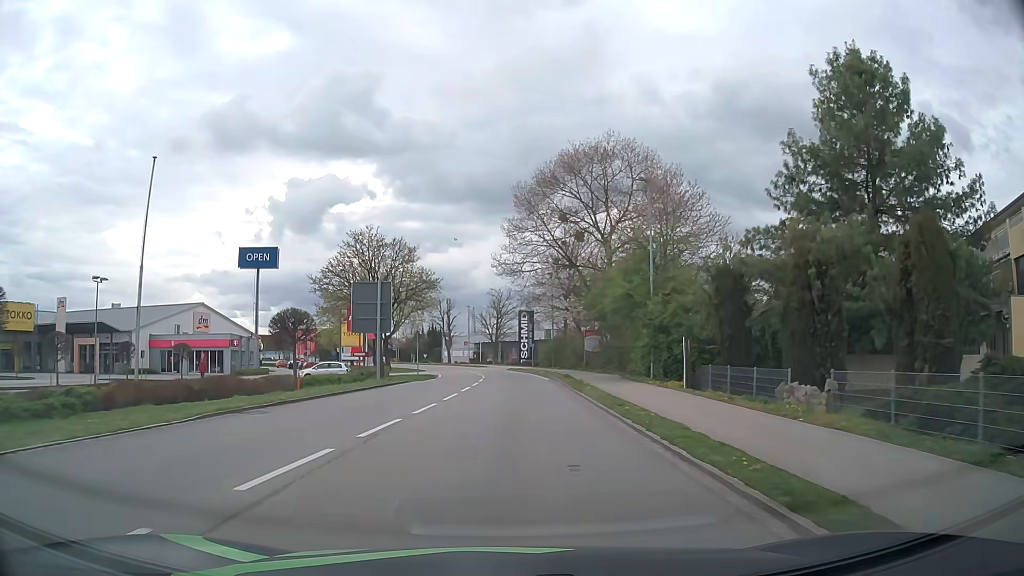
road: tertiary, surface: asphalt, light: Day
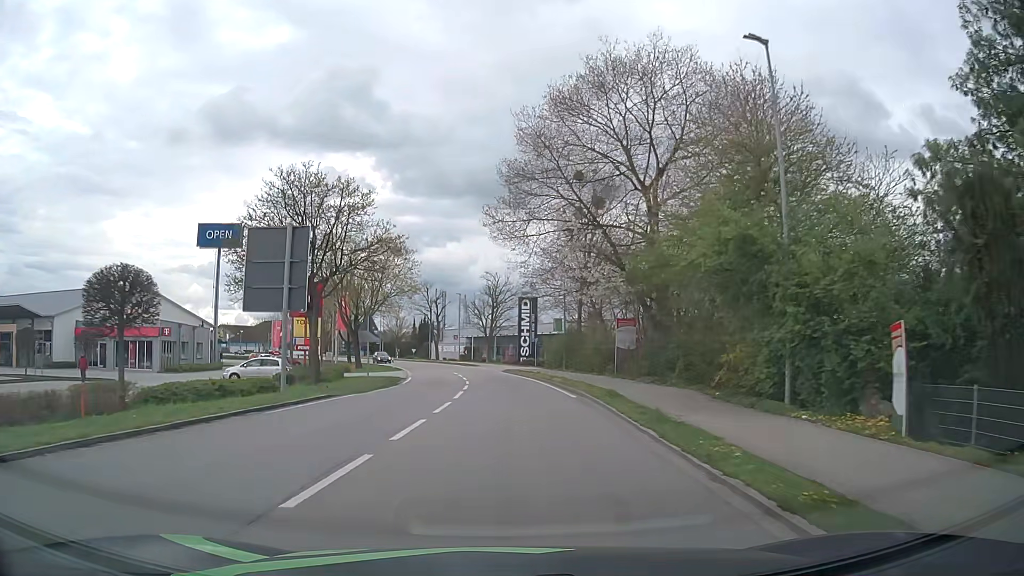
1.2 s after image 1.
(0.0, +14.1) m; 0°
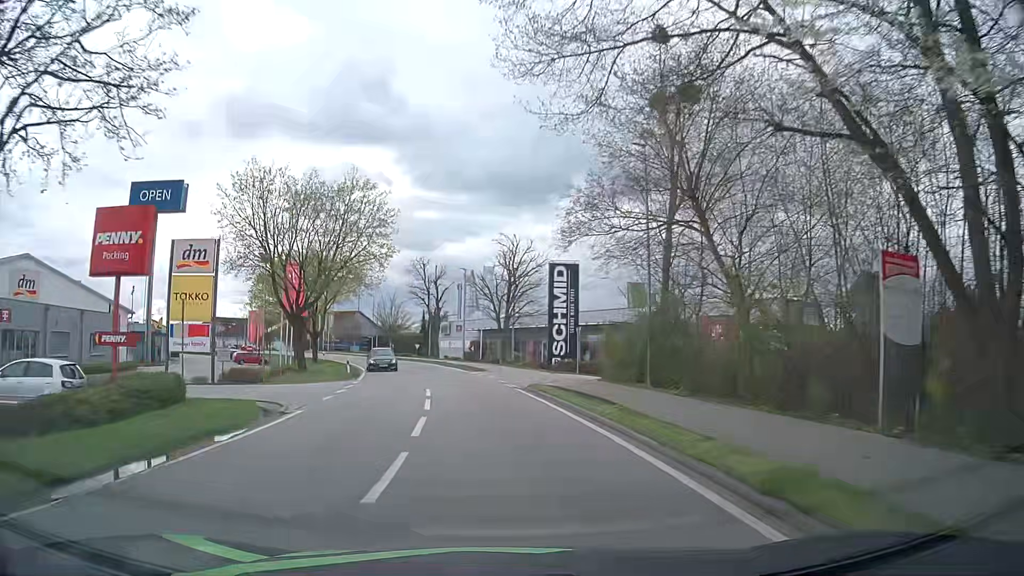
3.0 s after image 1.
(-0.1, +22.1) m; -2°
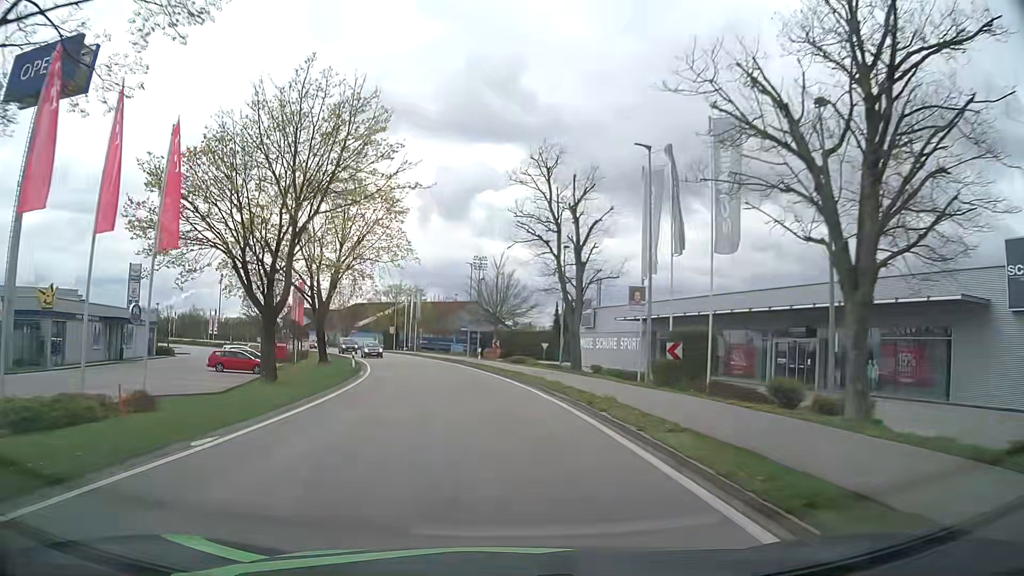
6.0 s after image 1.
(-3.5, +37.5) m; -11°
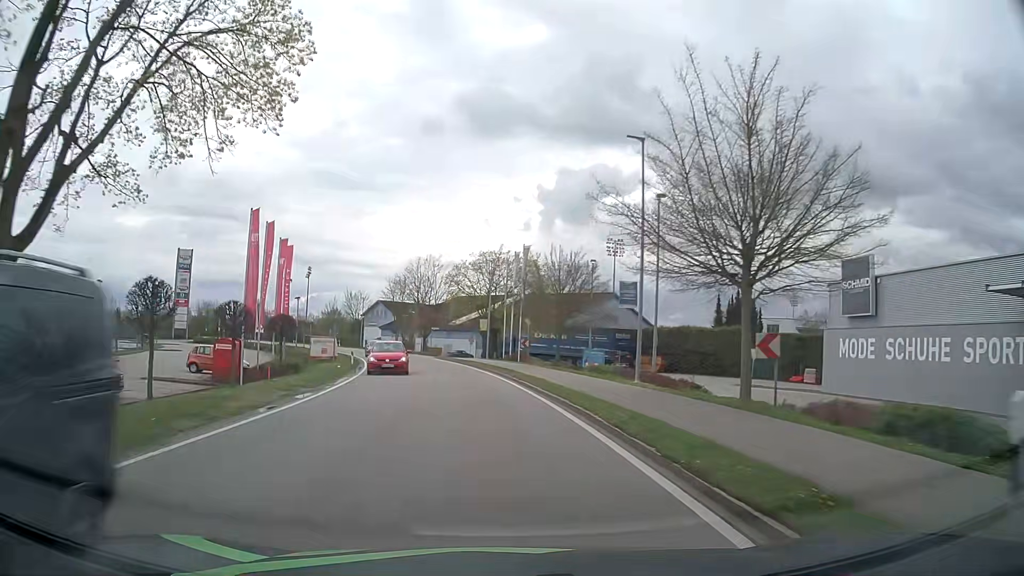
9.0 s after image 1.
(-3.4, +37.1) m; -11°
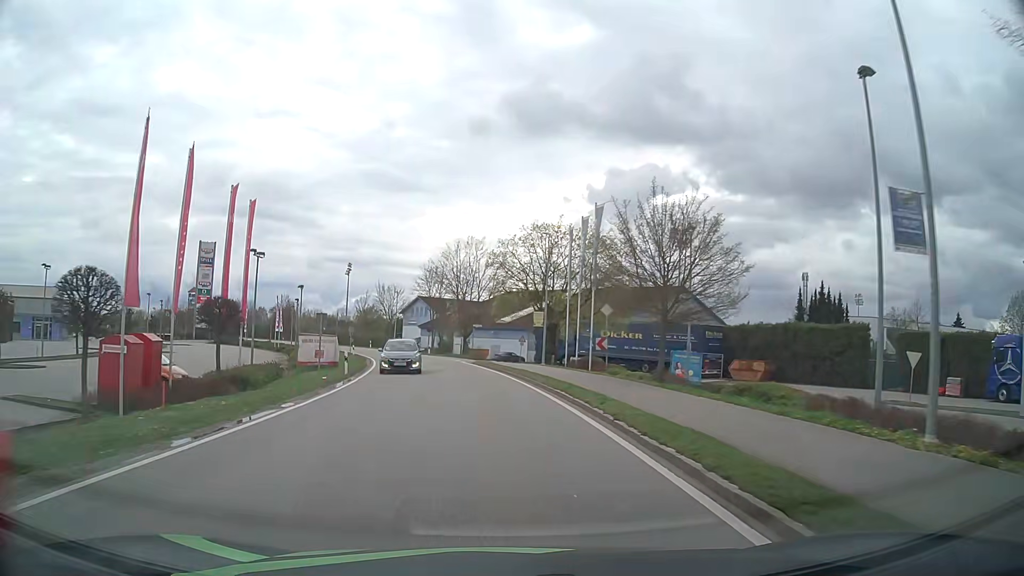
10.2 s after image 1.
(-0.6, +13.9) m; -5°
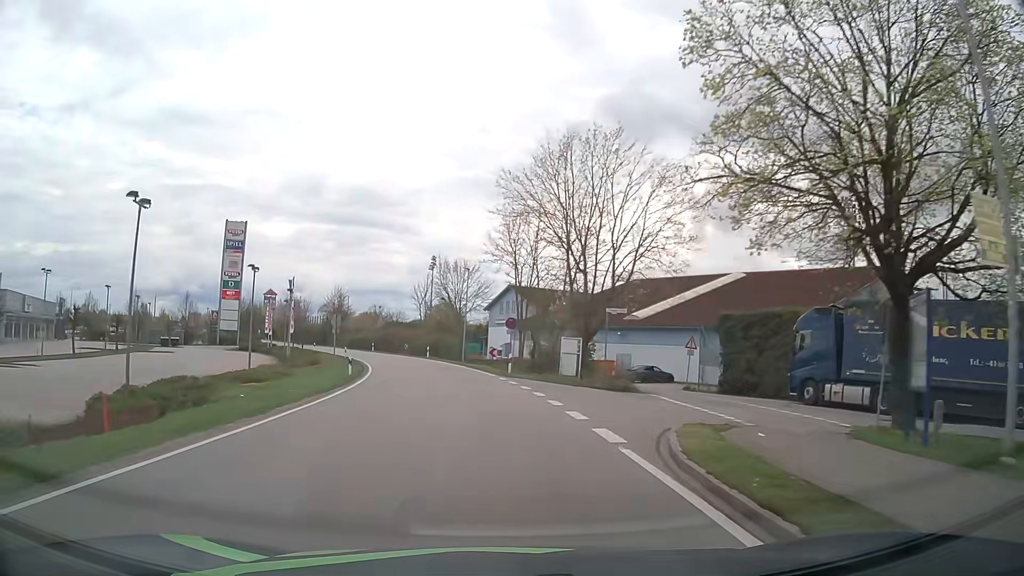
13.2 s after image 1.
(-2.4, +34.4) m; -8°
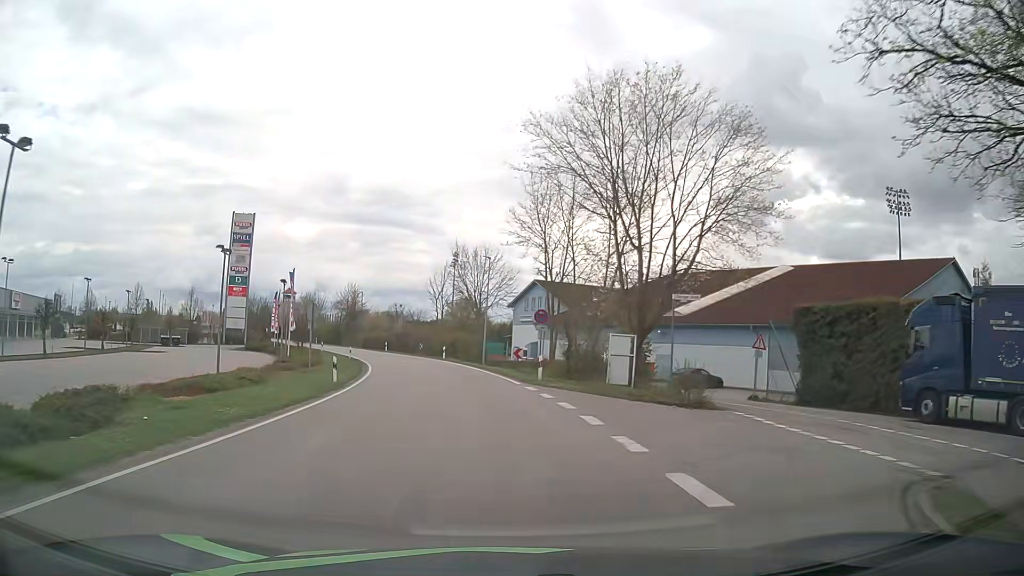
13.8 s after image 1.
(-0.1, +7.0) m; -3°
(0, +10) (-1, +20) (-2, +30) (-3, +40) (-5, +50) (-8, +59) (-12, +69) (-16, +78) (-20, +87) (-24, +96) m
